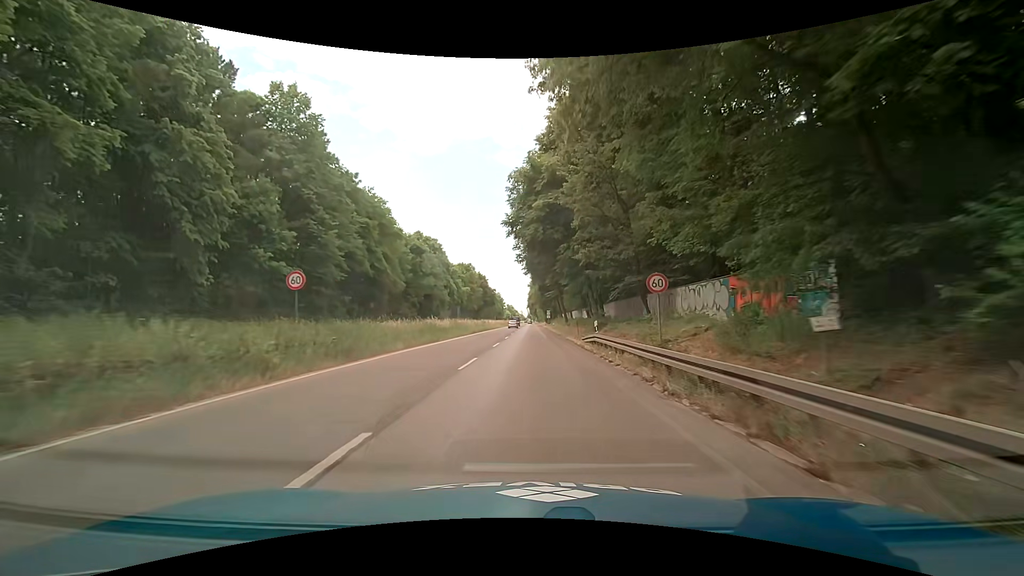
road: trunk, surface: asphalt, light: Day
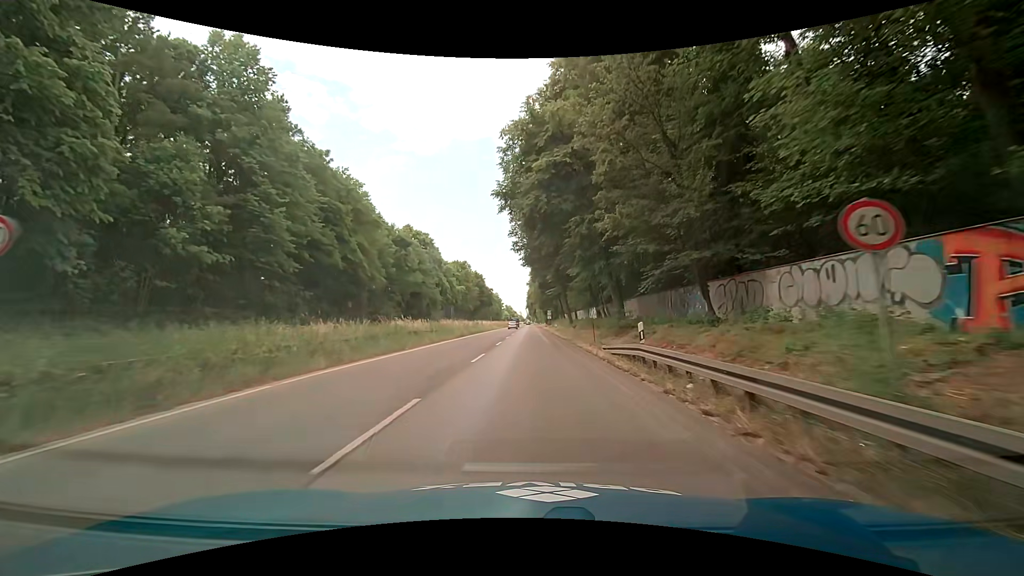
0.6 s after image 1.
(-0.3, +9.2) m; -2°
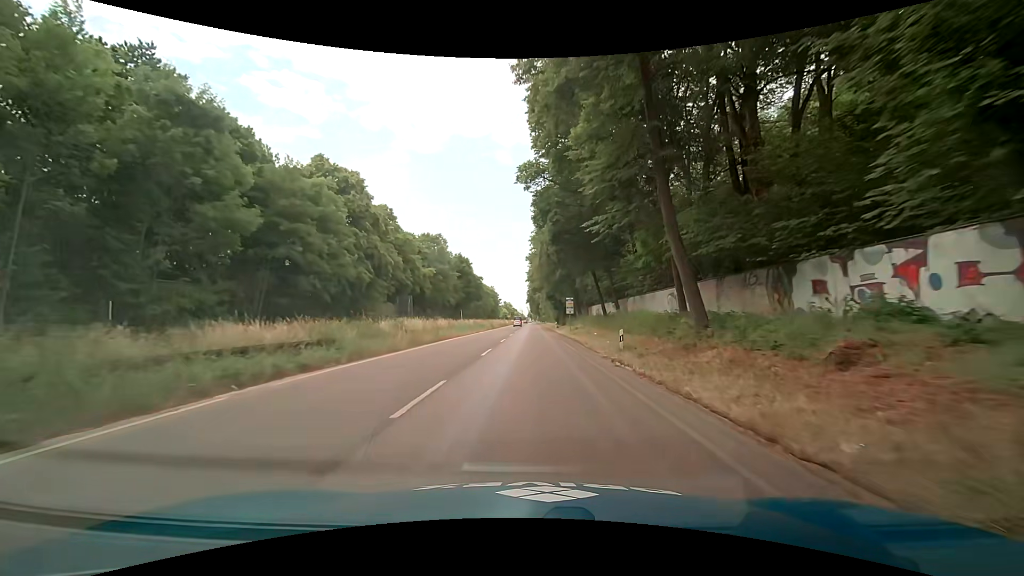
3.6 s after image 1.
(+0.6, +45.9) m; 0°
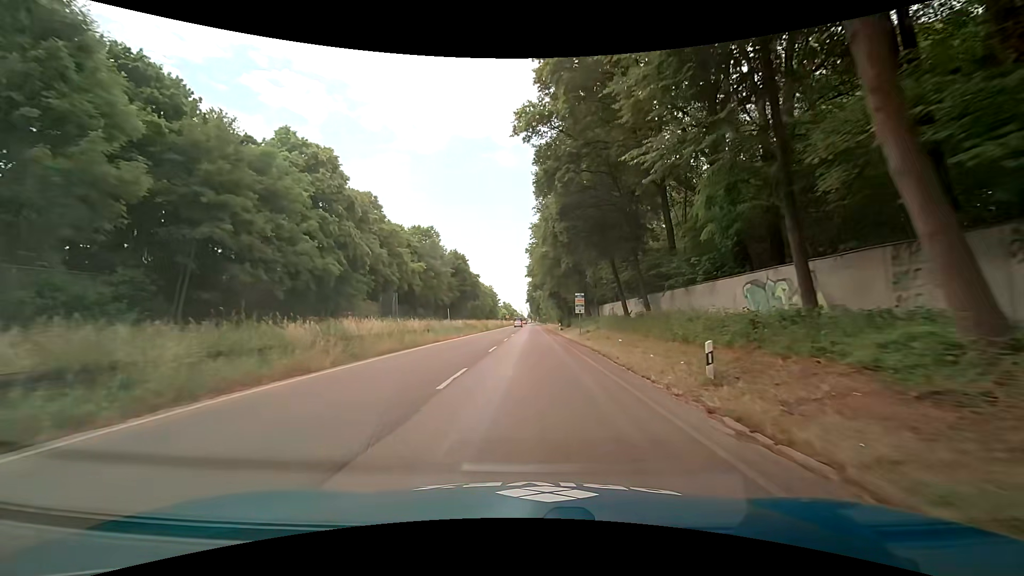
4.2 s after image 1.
(0.0, +9.2) m; 0°
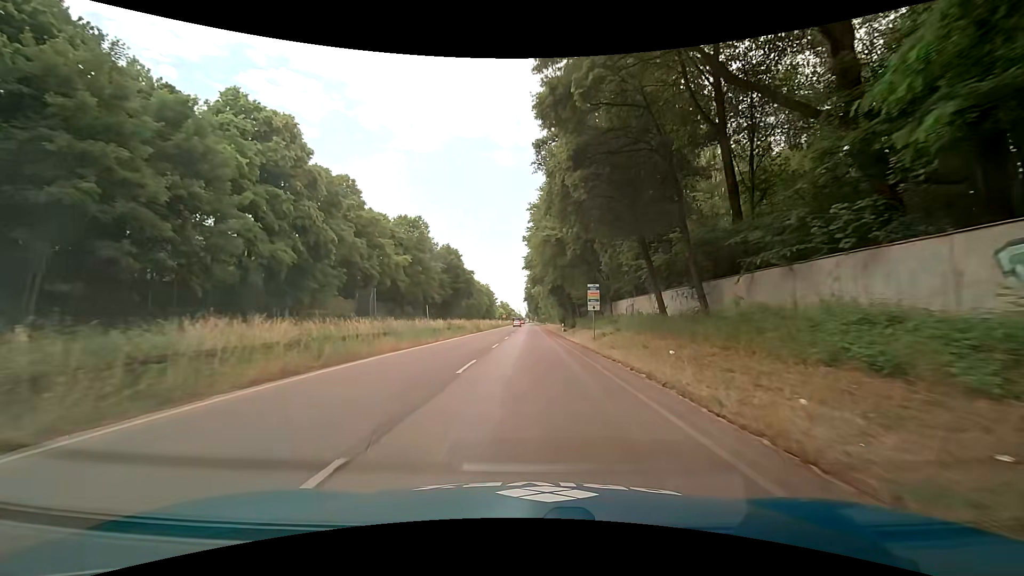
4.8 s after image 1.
(+0.1, +9.2) m; 0°
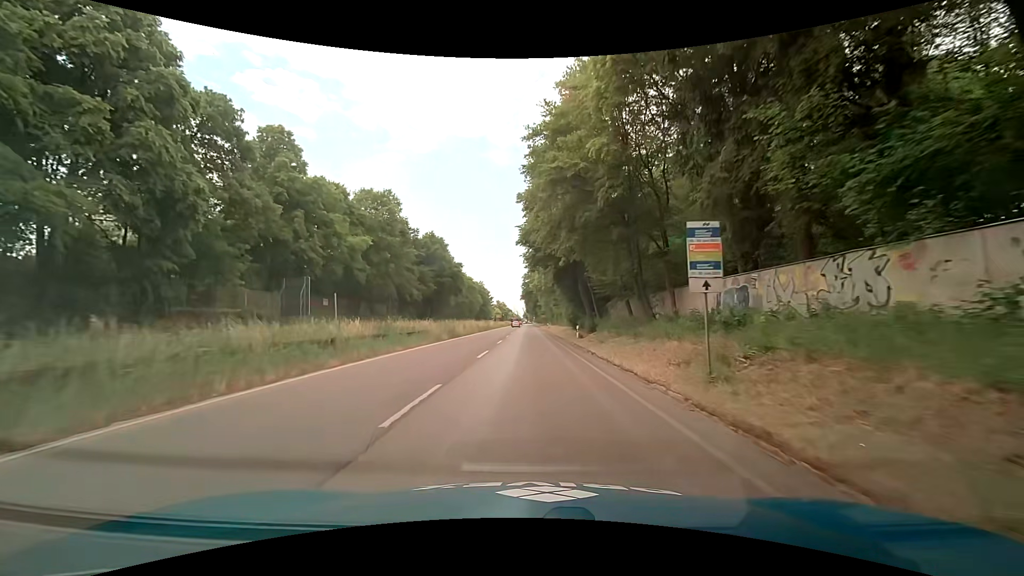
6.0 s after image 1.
(0.0, +18.3) m; 0°
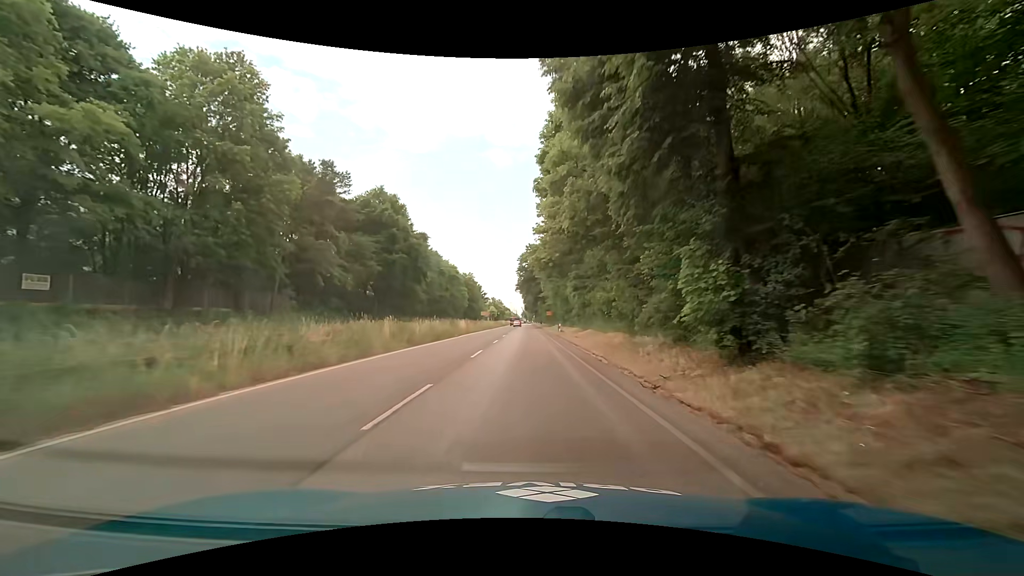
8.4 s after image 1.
(+0.5, +36.6) m; 0°
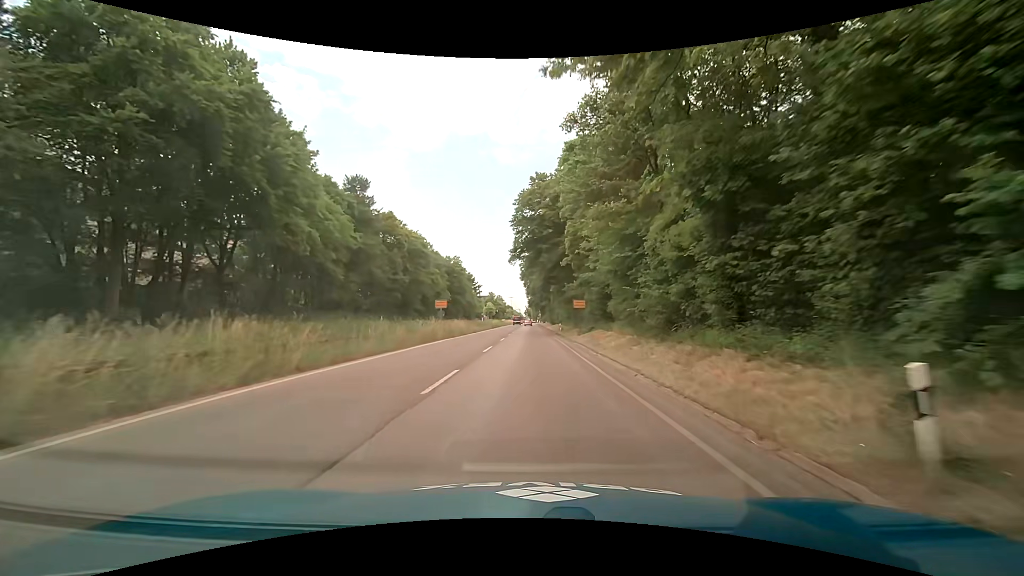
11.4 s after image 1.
(-0.1, +45.2) m; 0°
(0, +10) (0, +20) (0, +30) (0, +40) (0, +50) (0, +60) (-1, +70) (-1, +80) (-1, +90) (-1, +100) m
